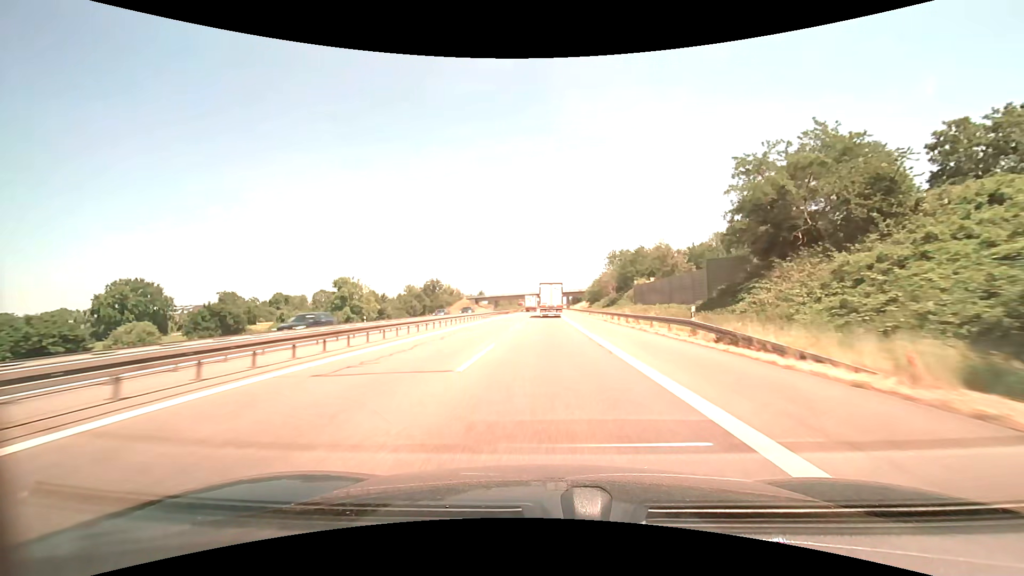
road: motorway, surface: asphalt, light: Day
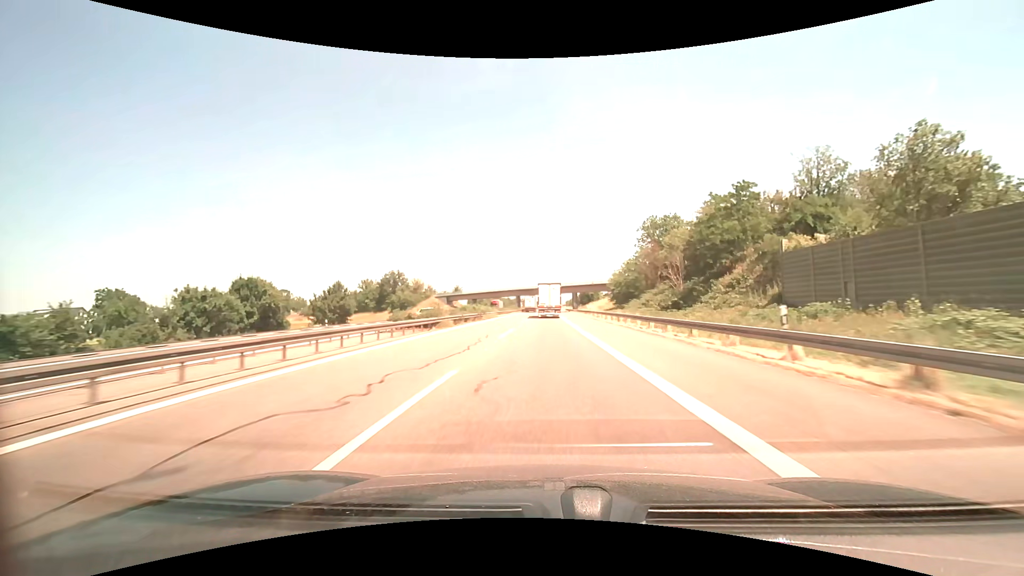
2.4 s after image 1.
(+0.5, +60.4) m; +1°
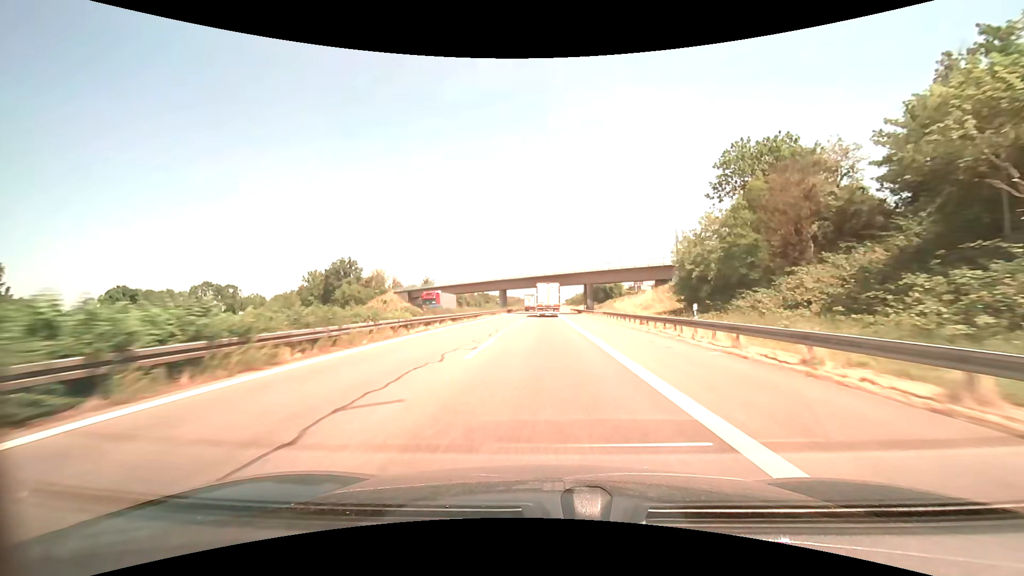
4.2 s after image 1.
(0.0, +45.1) m; 0°
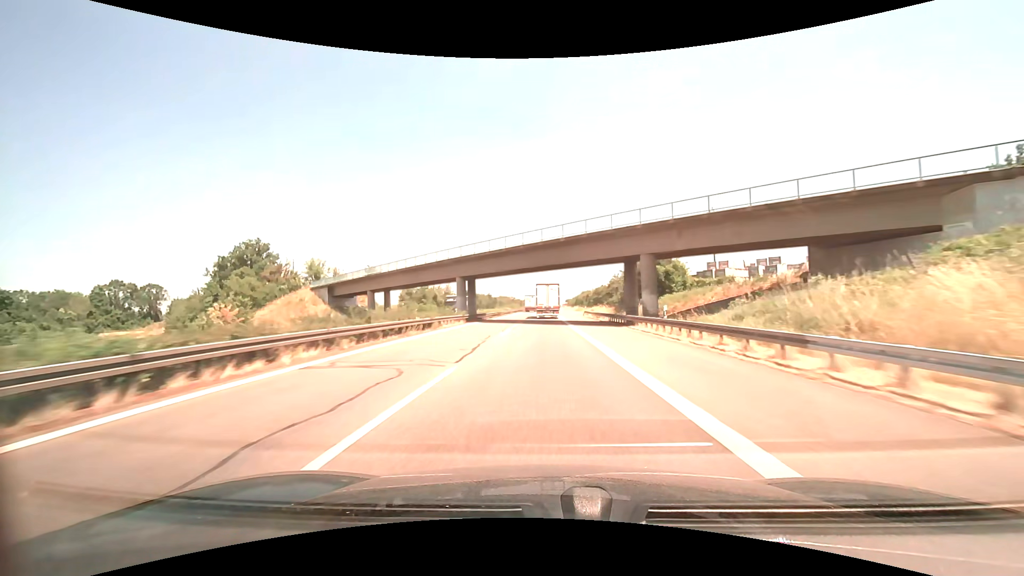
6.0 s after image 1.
(+0.2, +45.0) m; 0°
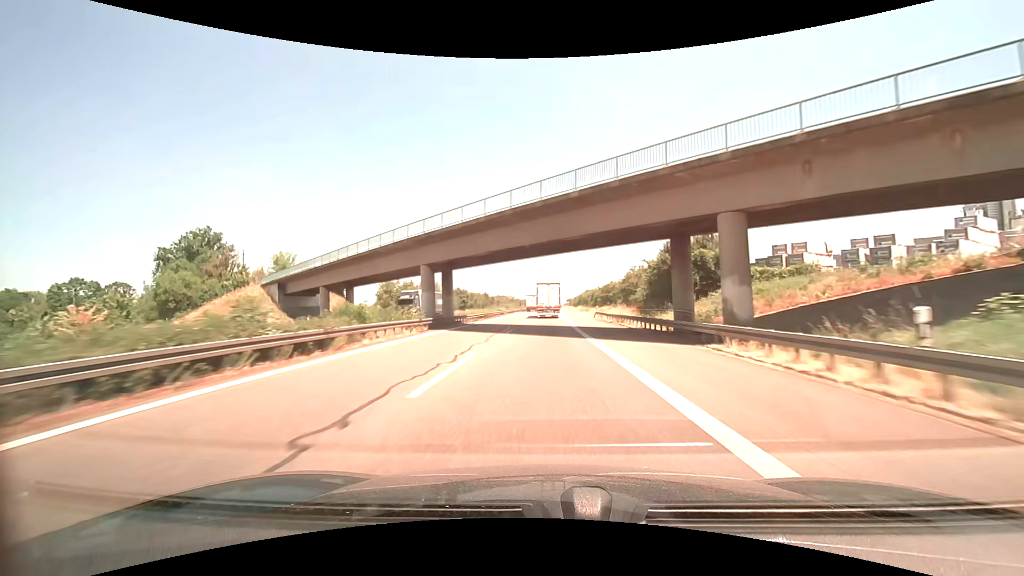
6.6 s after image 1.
(0.0, +15.0) m; 0°
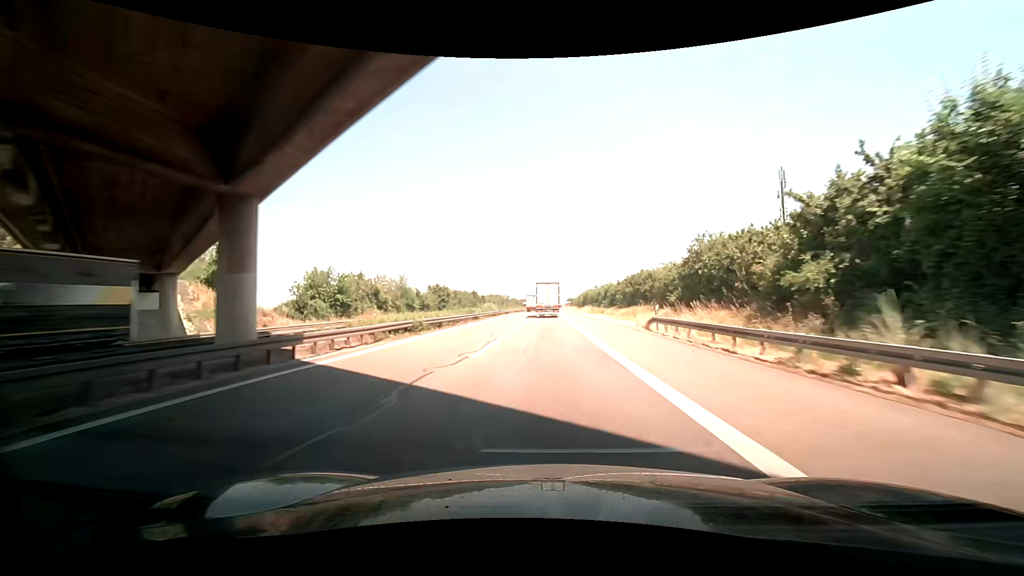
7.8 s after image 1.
(0.0, +29.9) m; 0°
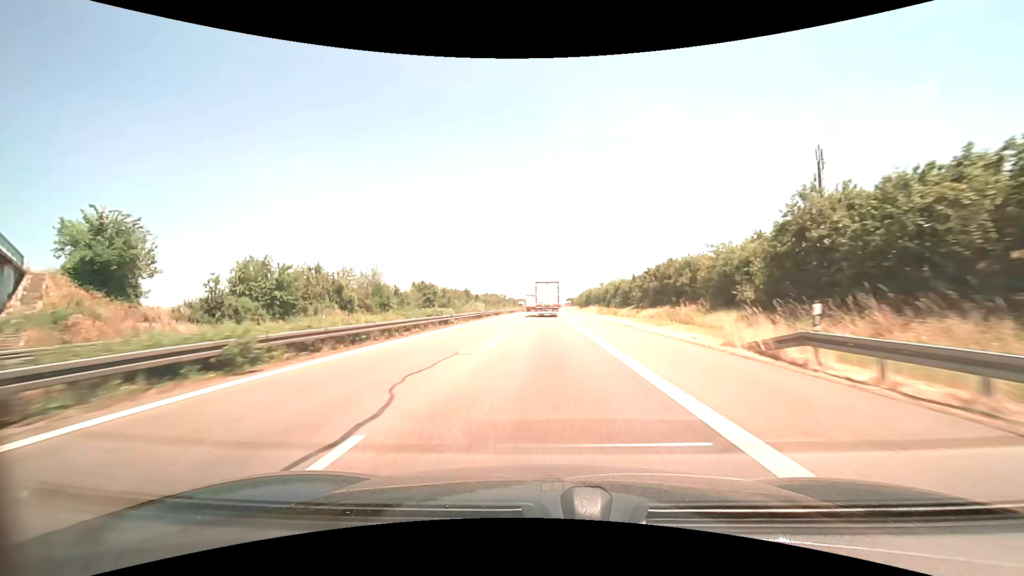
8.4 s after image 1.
(+0.1, +15.0) m; +1°
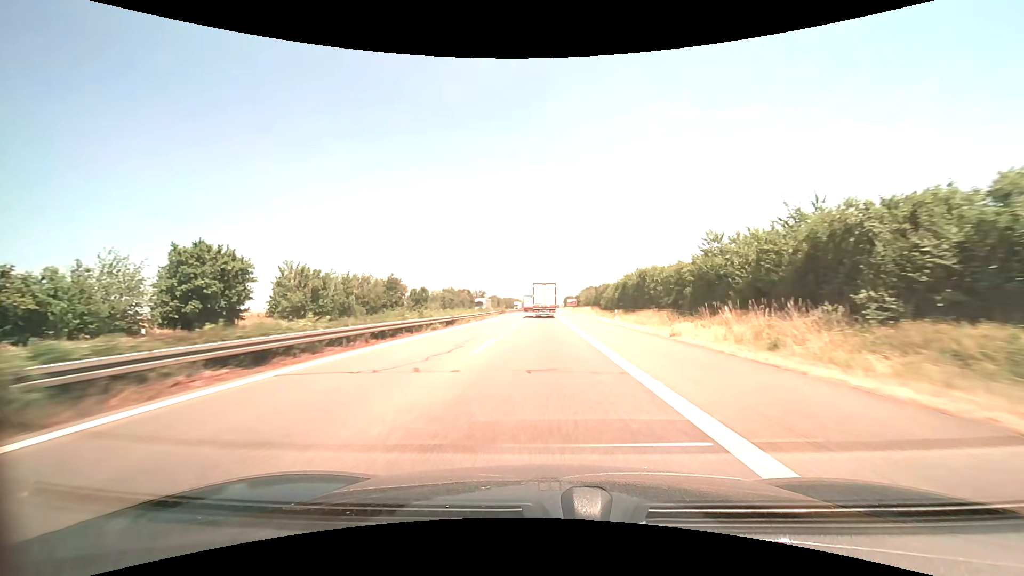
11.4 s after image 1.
(+0.1, +74.6) m; 0°
(0, +10) (0, +20) (0, +30) (0, +40) (0, +50) (0, +60) (0, +70) (0, +80) (0, +90) (0, +100) m
